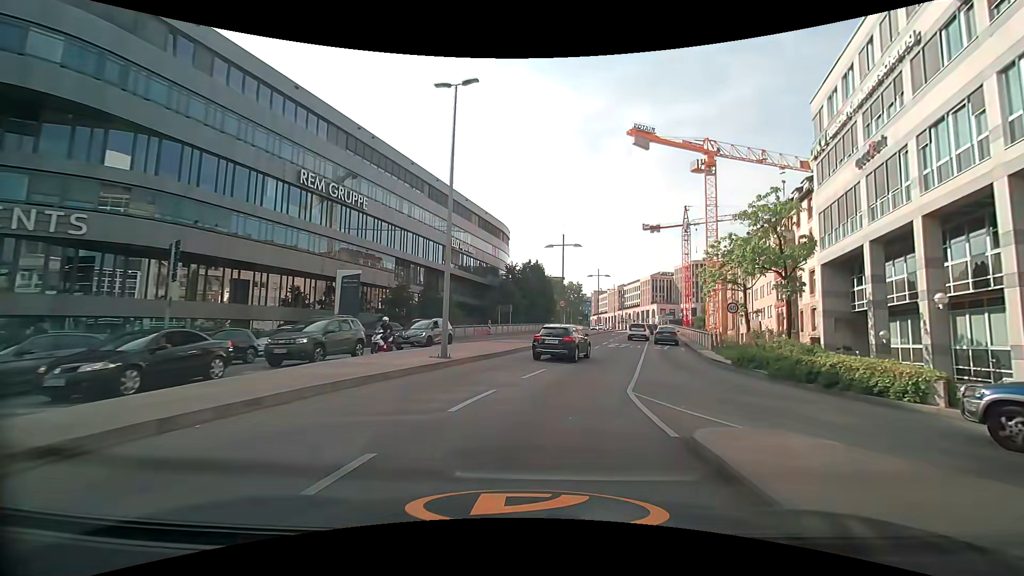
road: primary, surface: asphalt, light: Day
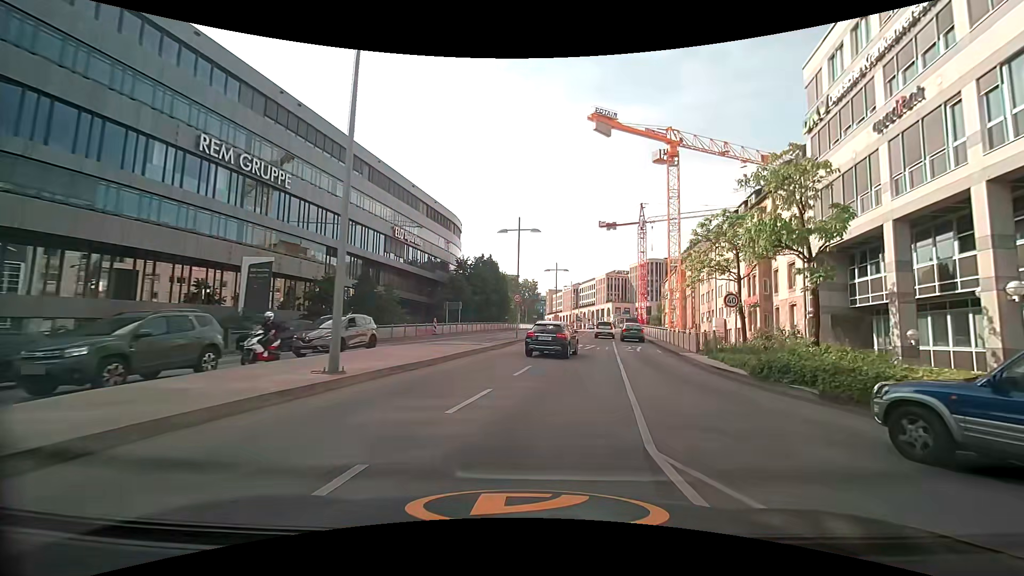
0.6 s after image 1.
(+0.3, +6.1) m; +5°
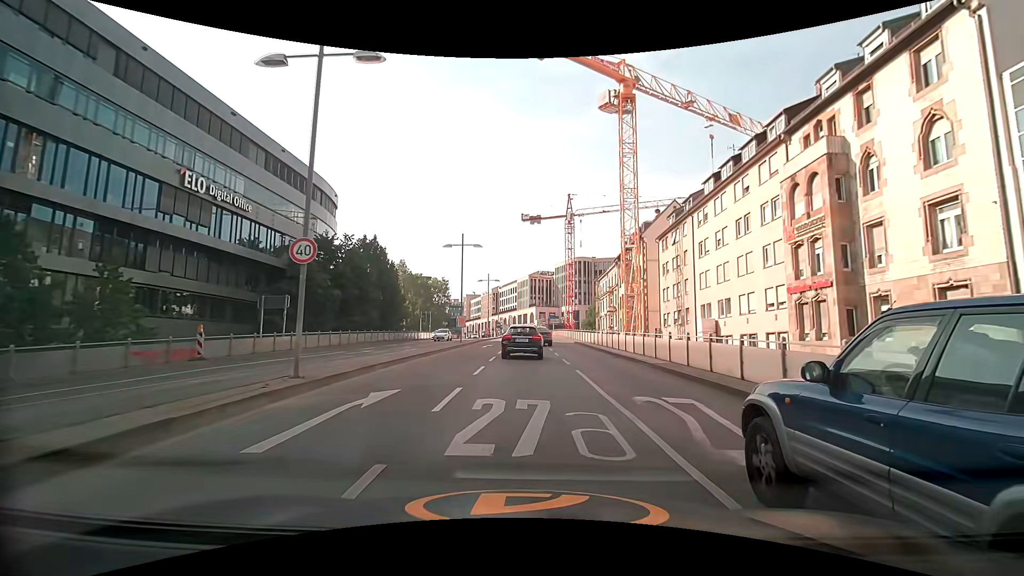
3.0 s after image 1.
(+3.2, +23.2) m; +11°
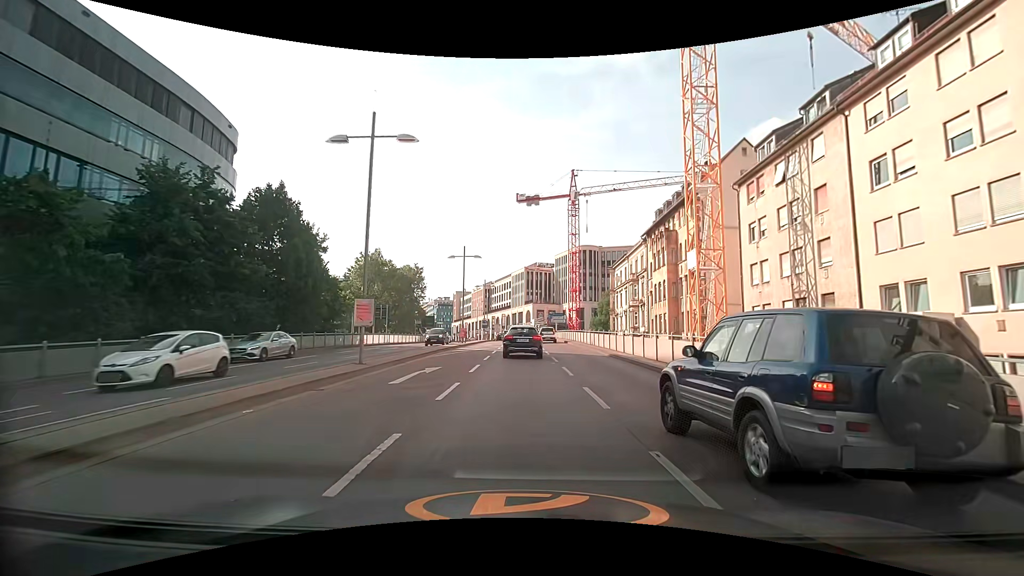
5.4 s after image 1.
(0.0, +22.6) m; +1°
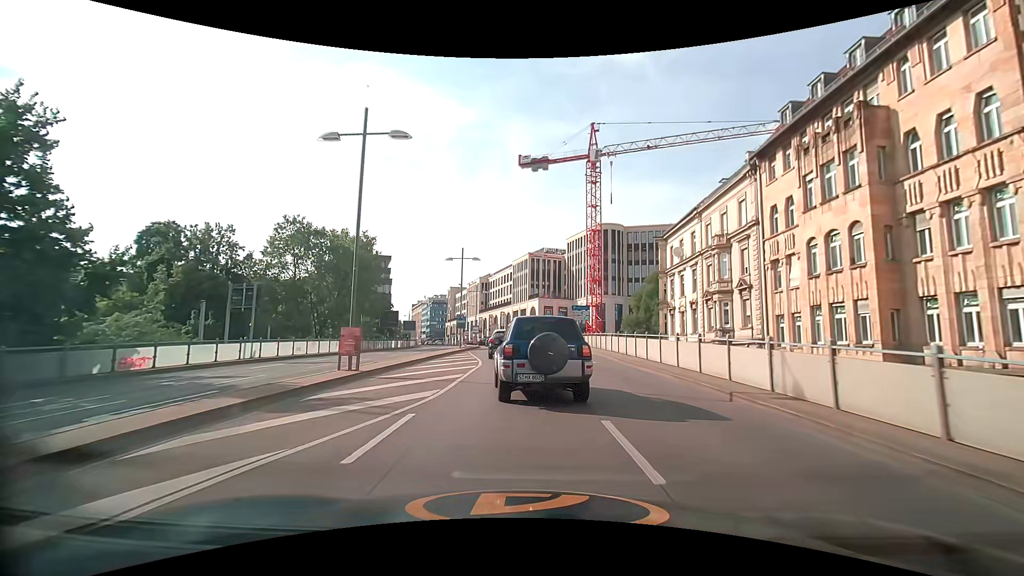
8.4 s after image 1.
(-0.3, +28.4) m; -1°
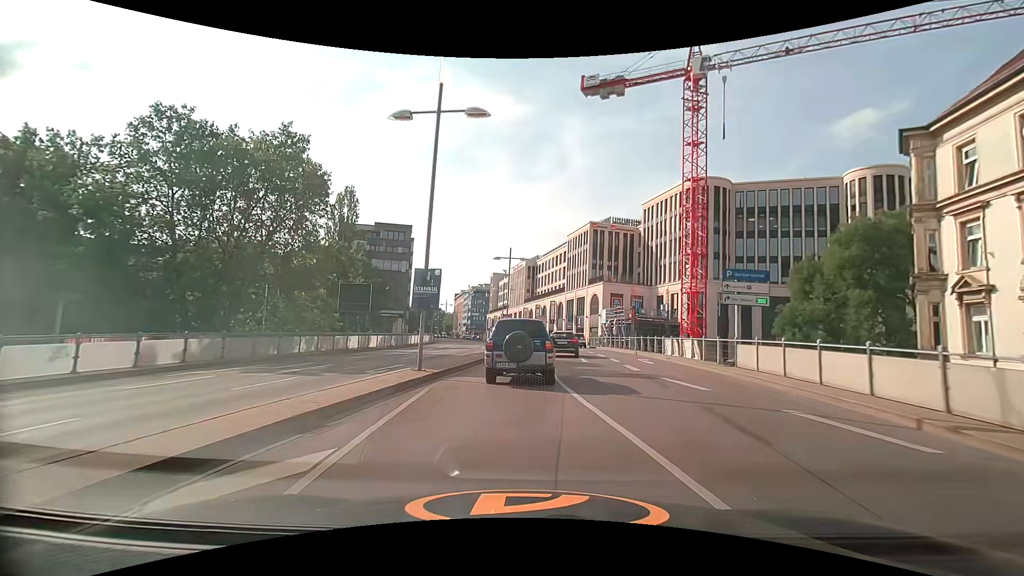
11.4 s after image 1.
(-1.5, +28.5) m; -7°
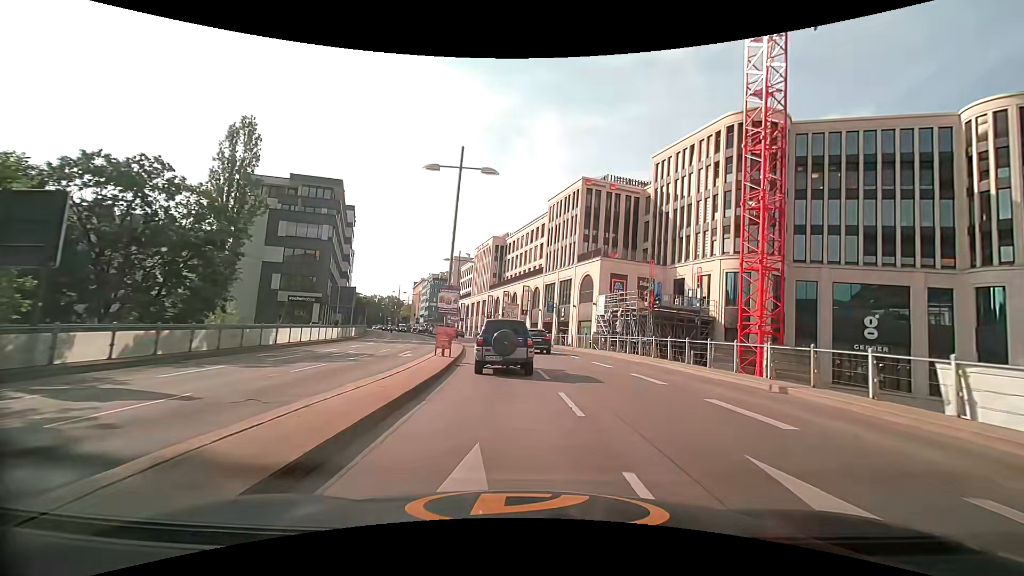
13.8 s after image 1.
(+0.1, +23.1) m; +4°
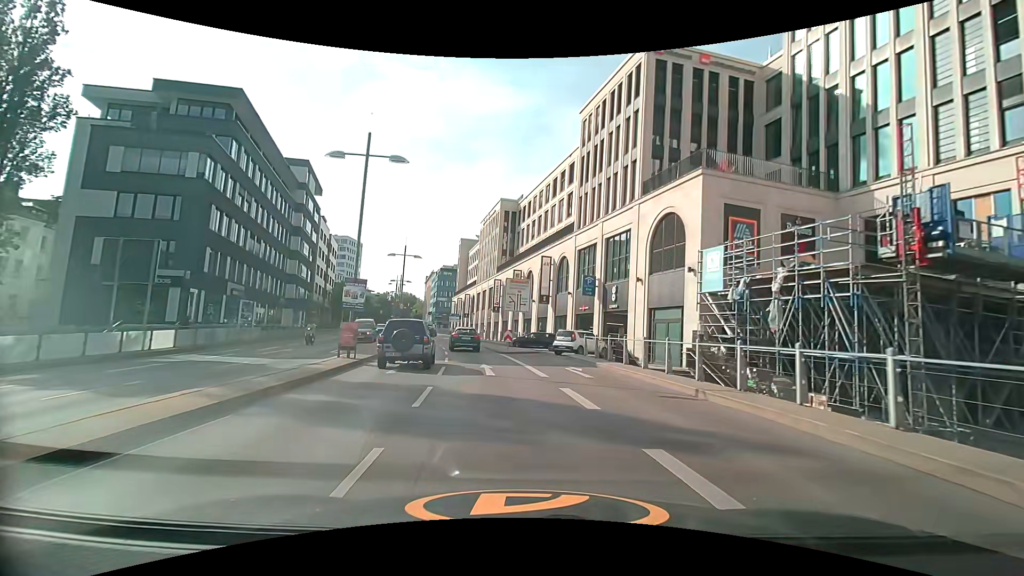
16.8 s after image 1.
(+0.9, +29.2) m; -3°
(0, +10) (-2, +20) (-3, +30) (-5, +40) (-7, +49) (-8, +59) (-9, +69) (-12, +79) (-14, +89) (-17, +98) m
